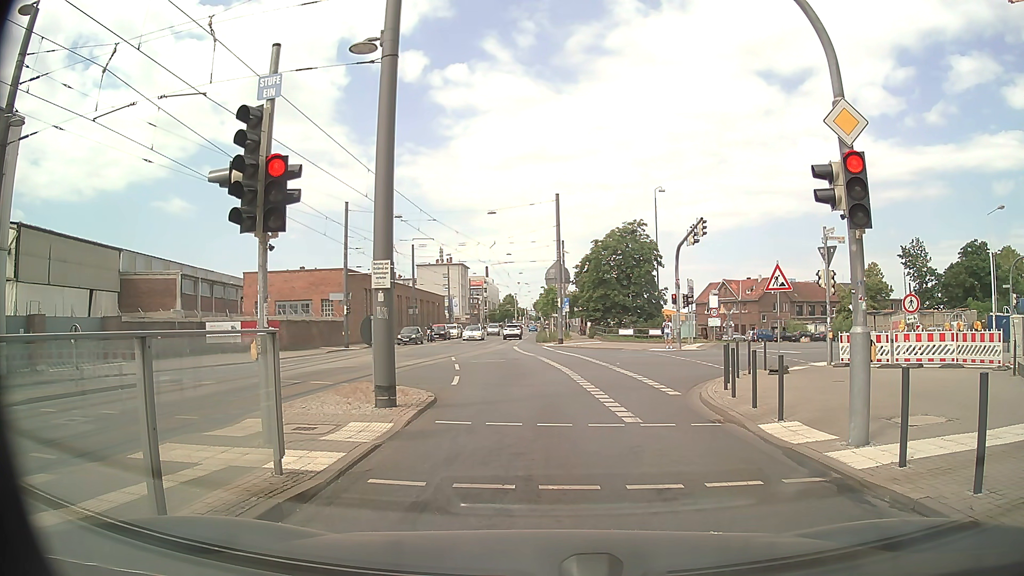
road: secondary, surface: asphalt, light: Day
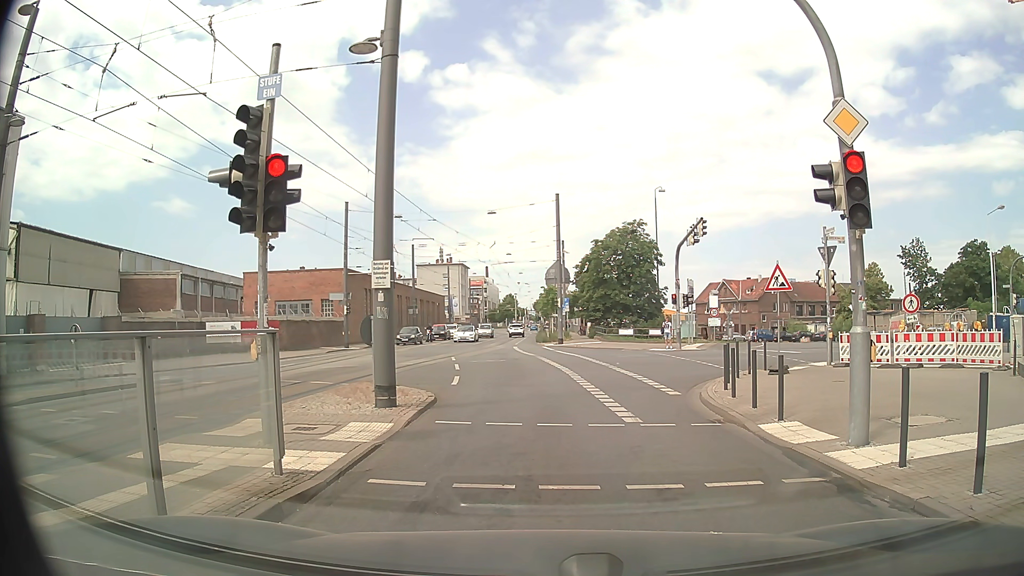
(0.0, 0.0) m; 0°
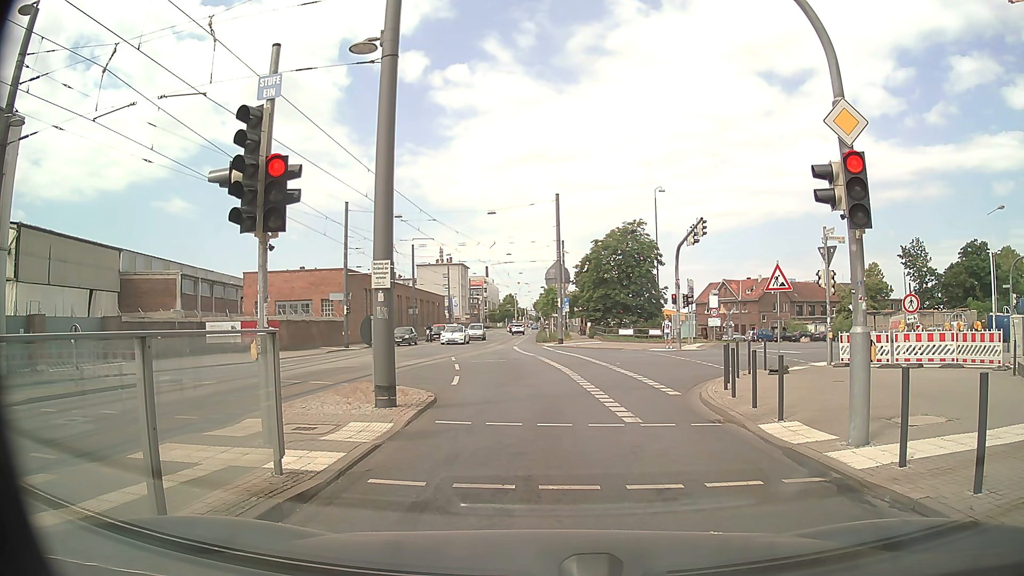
(0.0, 0.0) m; 0°
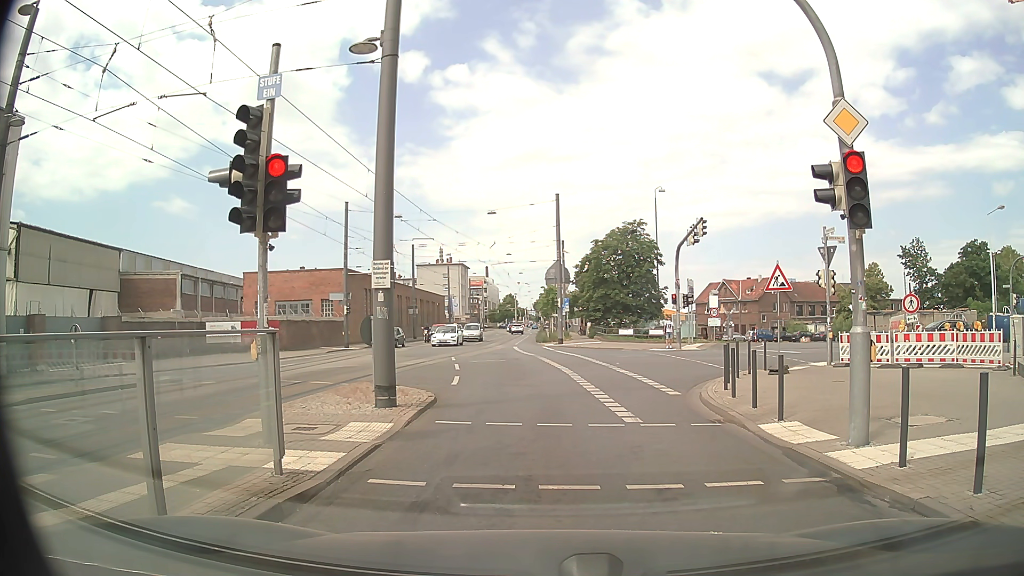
(0.0, 0.0) m; 0°
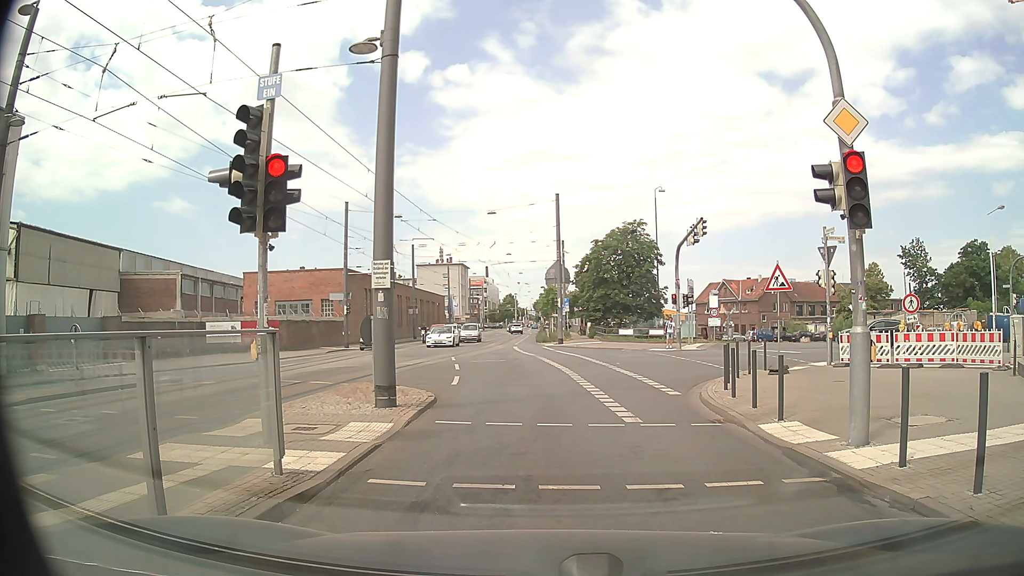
(0.0, 0.0) m; 0°
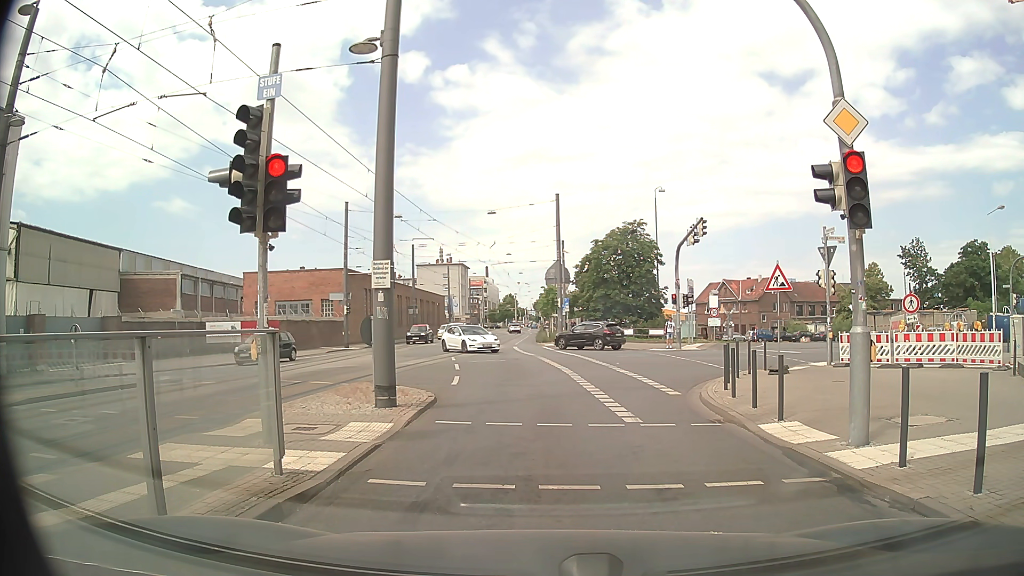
(0.0, 0.0) m; 0°
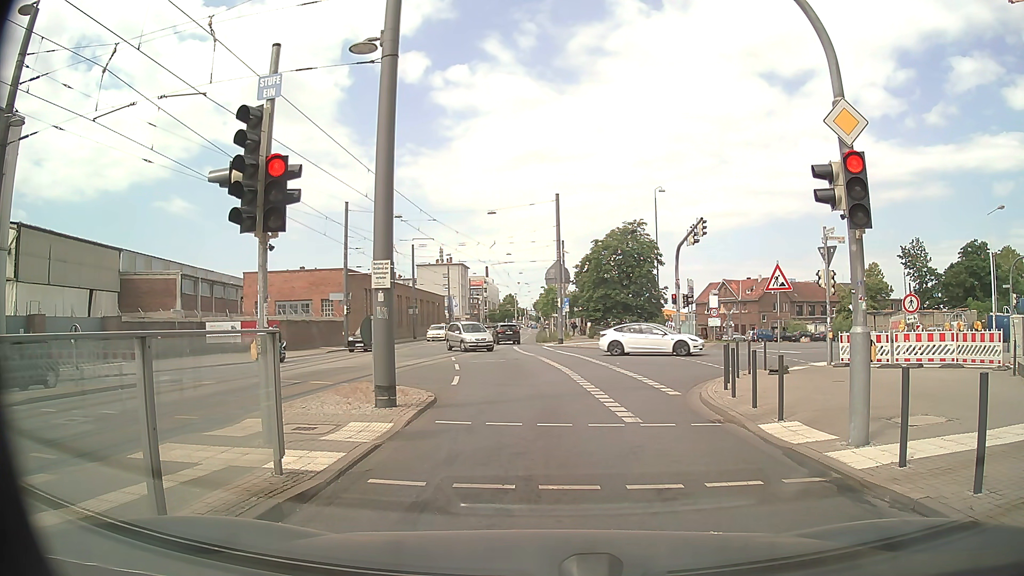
(0.0, 0.0) m; 0°
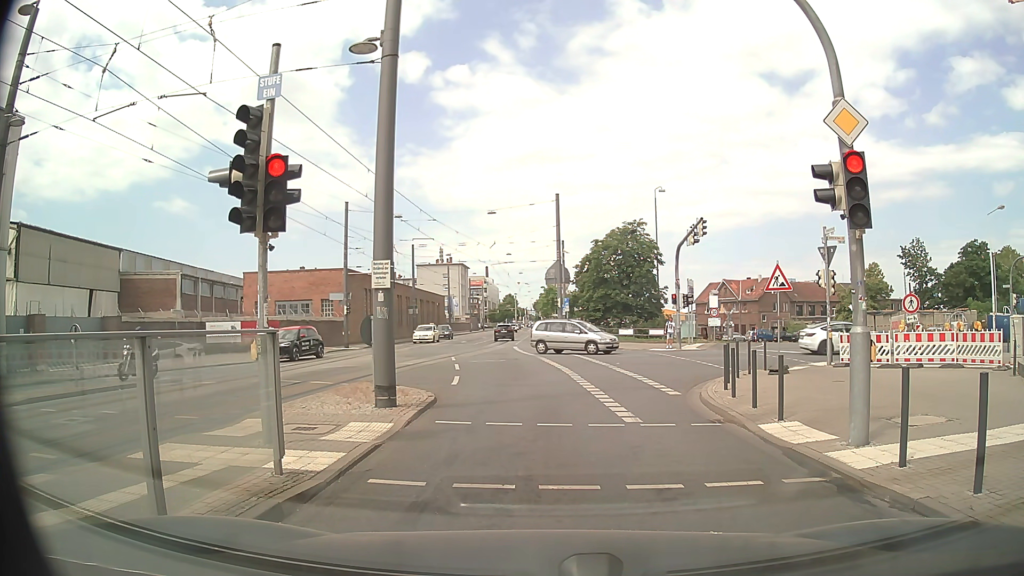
(0.0, 0.0) m; 0°
(0, +10) (-1, +20) (-2, +30) (-4, +40) (-5, +50) (-6, +60) (-6, +70) (-6, +80) (-6, +90) (-7, +100) m
